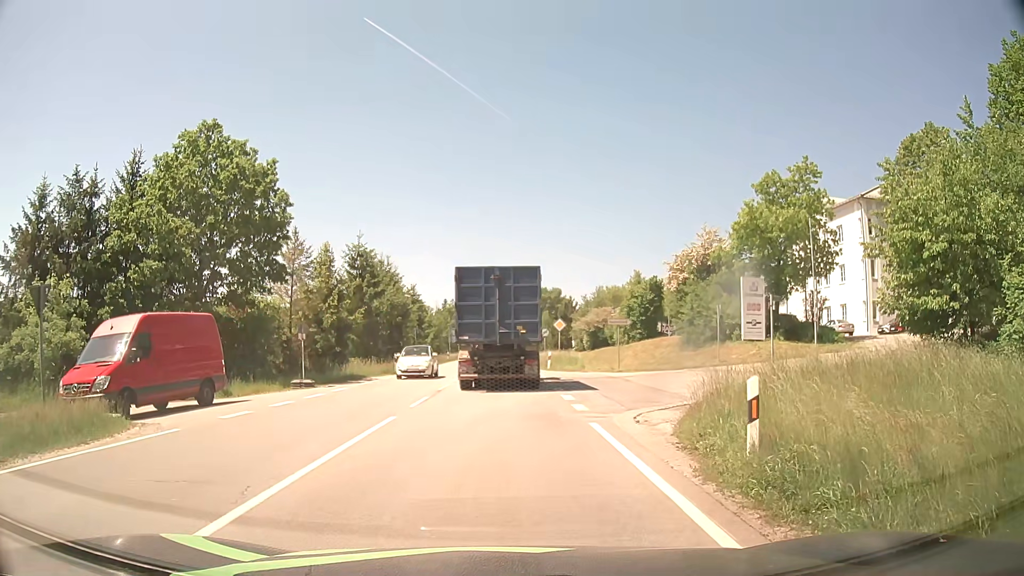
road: secondary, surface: asphalt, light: Day
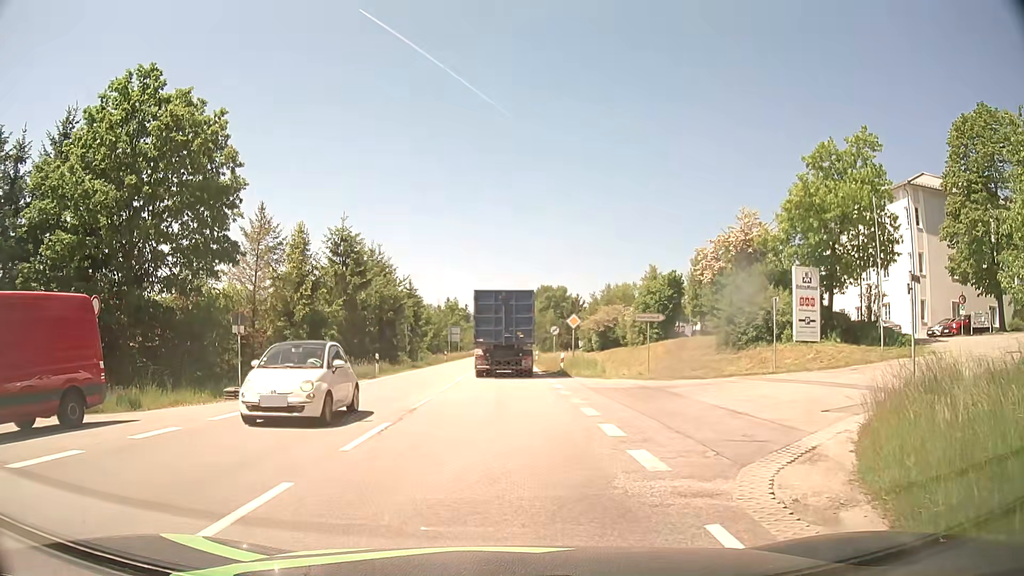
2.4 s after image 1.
(+0.1, +7.1) m; +1°
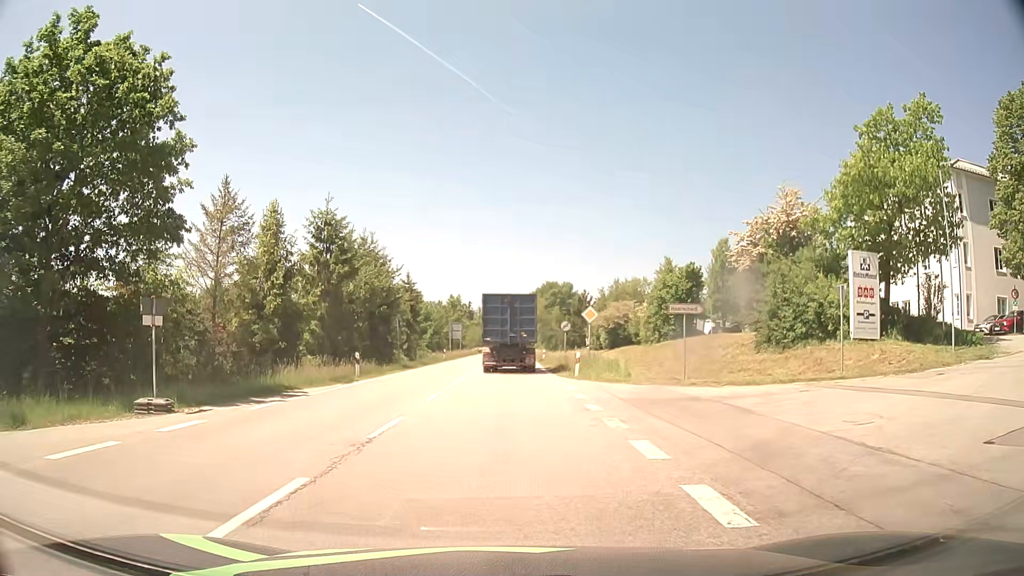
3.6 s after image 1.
(-0.1, +5.5) m; -1°
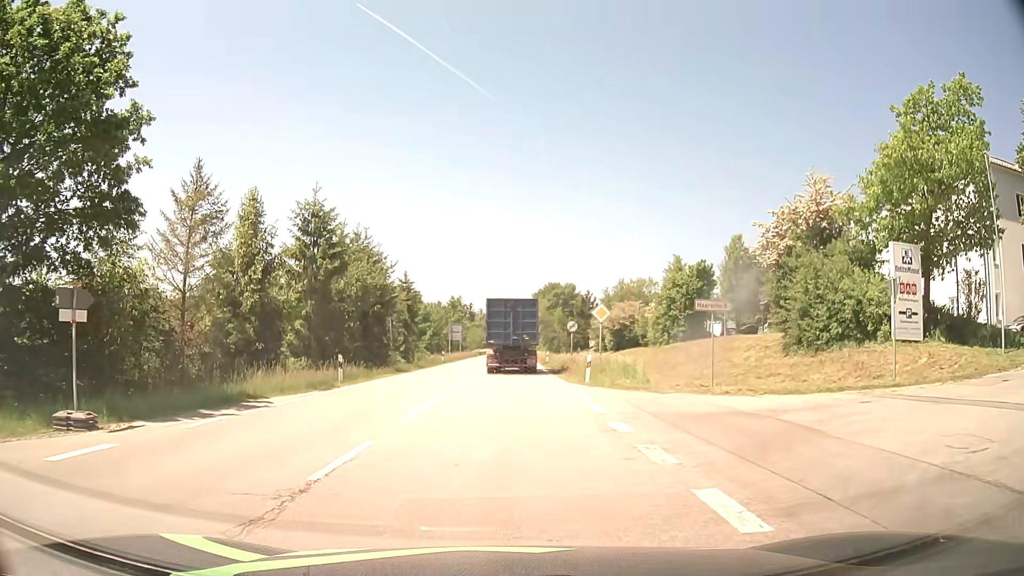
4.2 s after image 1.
(0.0, +3.3) m; -1°
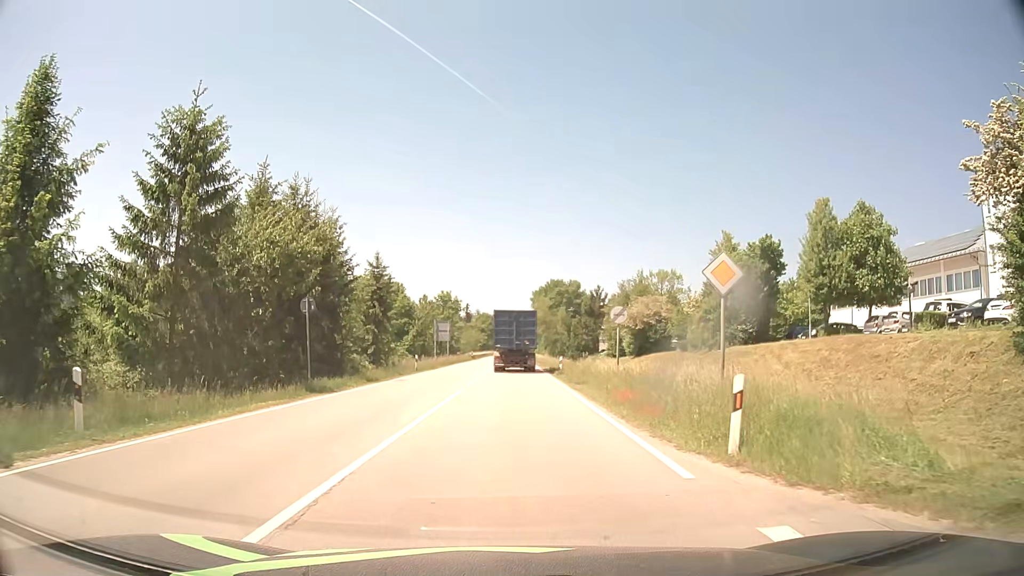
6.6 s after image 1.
(+0.2, +16.6) m; +1°
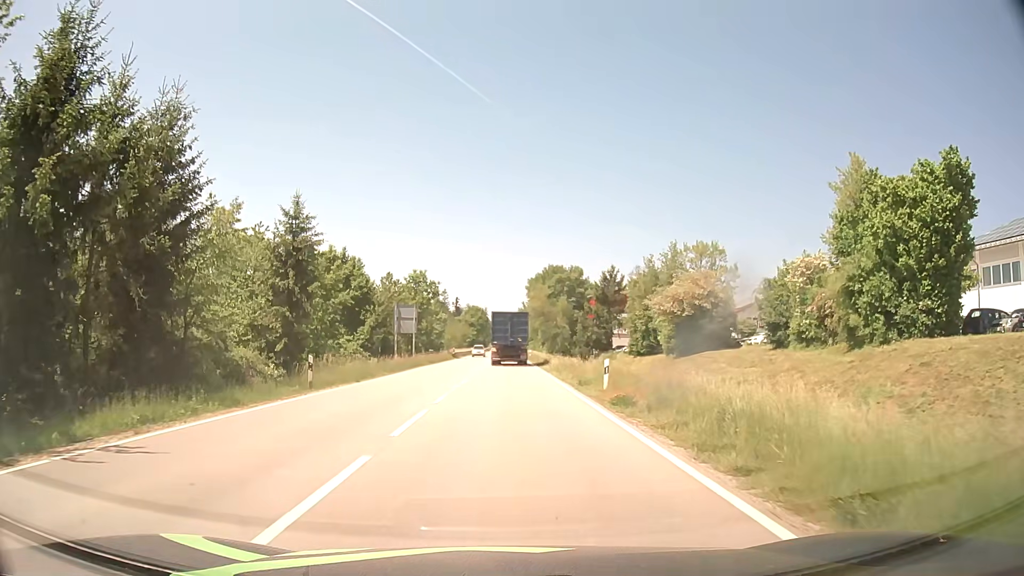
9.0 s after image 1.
(+0.2, +22.5) m; +1°
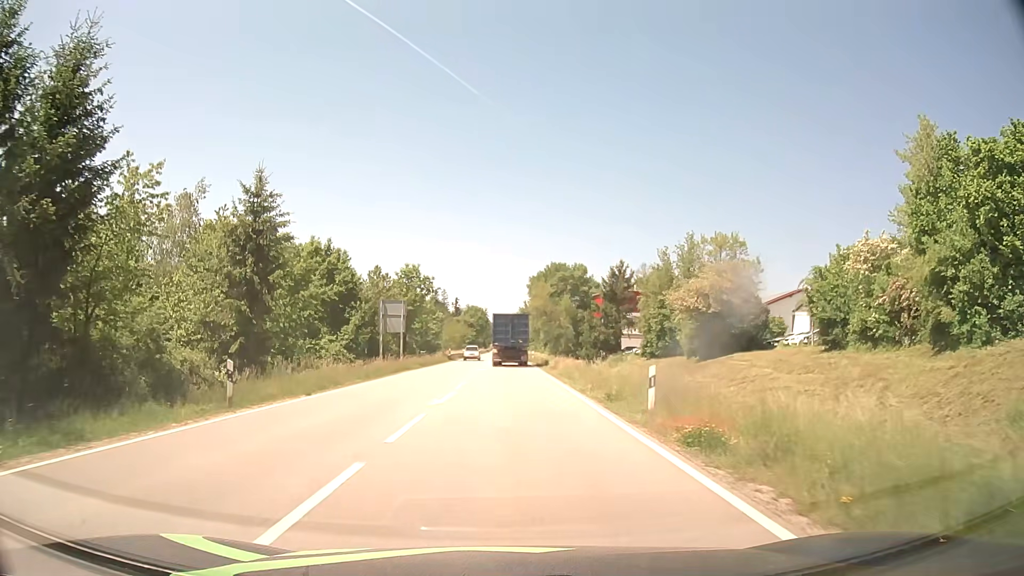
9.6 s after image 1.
(0.0, +6.5) m; 0°
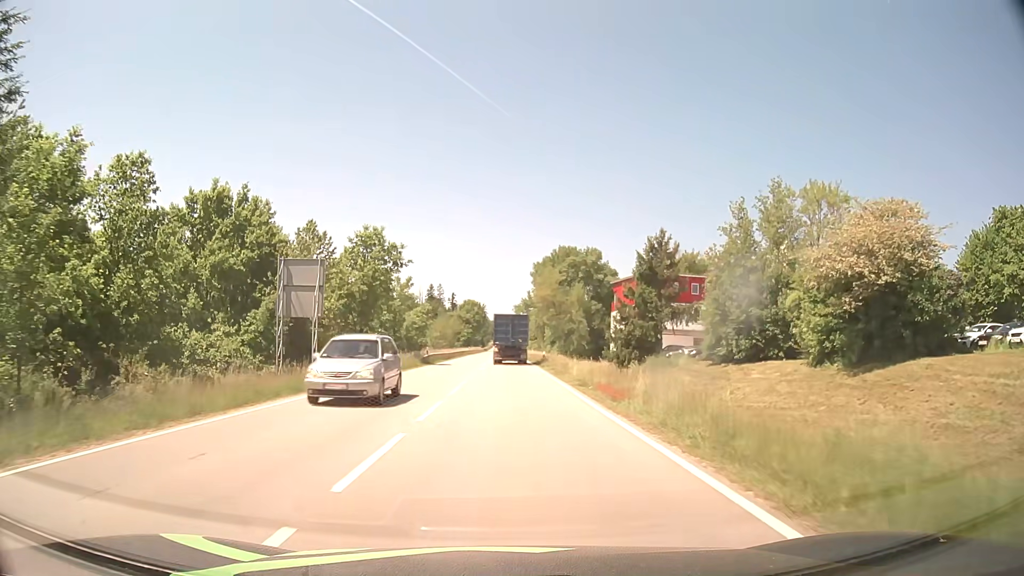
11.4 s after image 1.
(-0.1, +21.6) m; 0°
